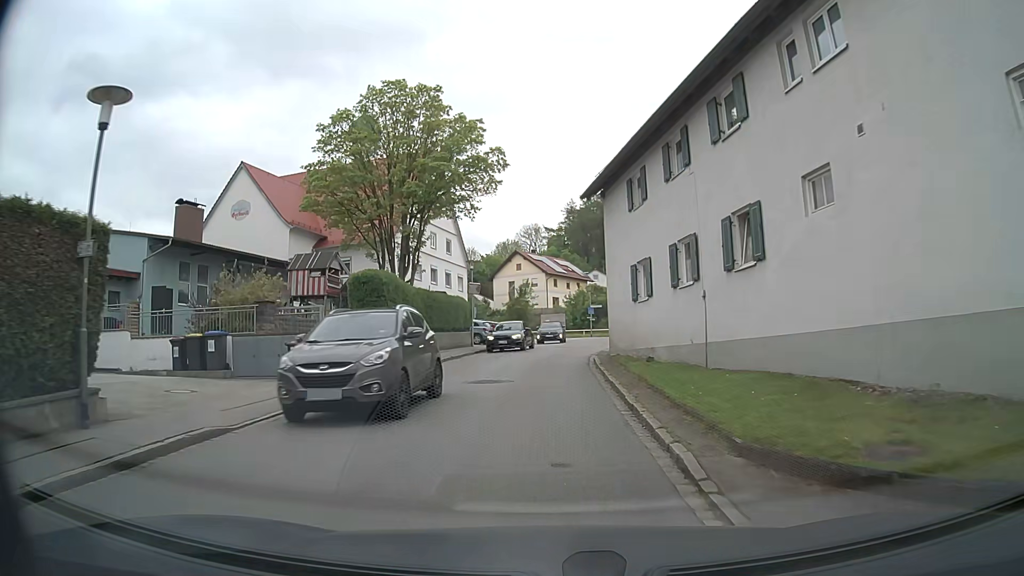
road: tertiary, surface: asphalt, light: Day
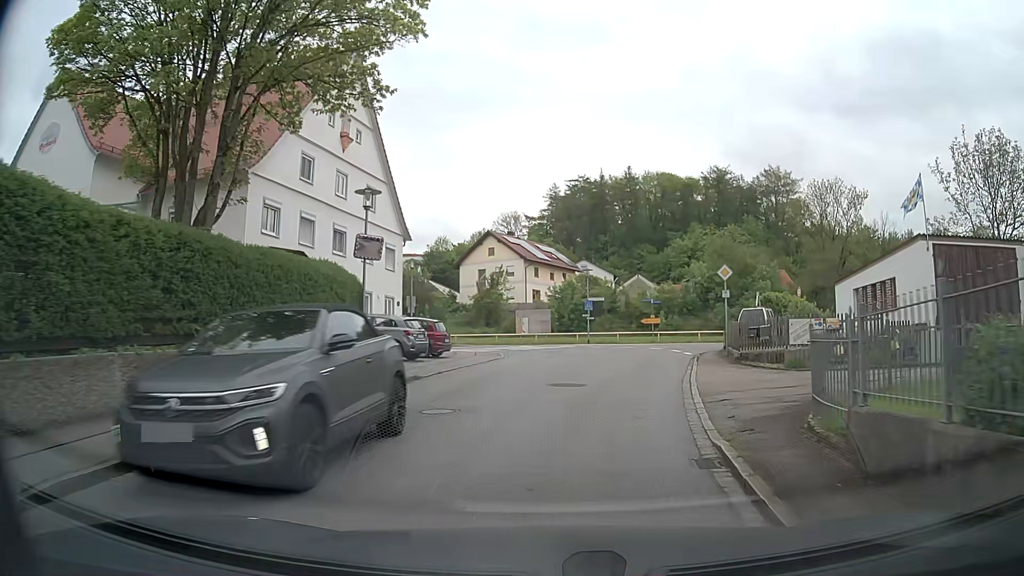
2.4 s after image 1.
(0.0, +20.5) m; +2°
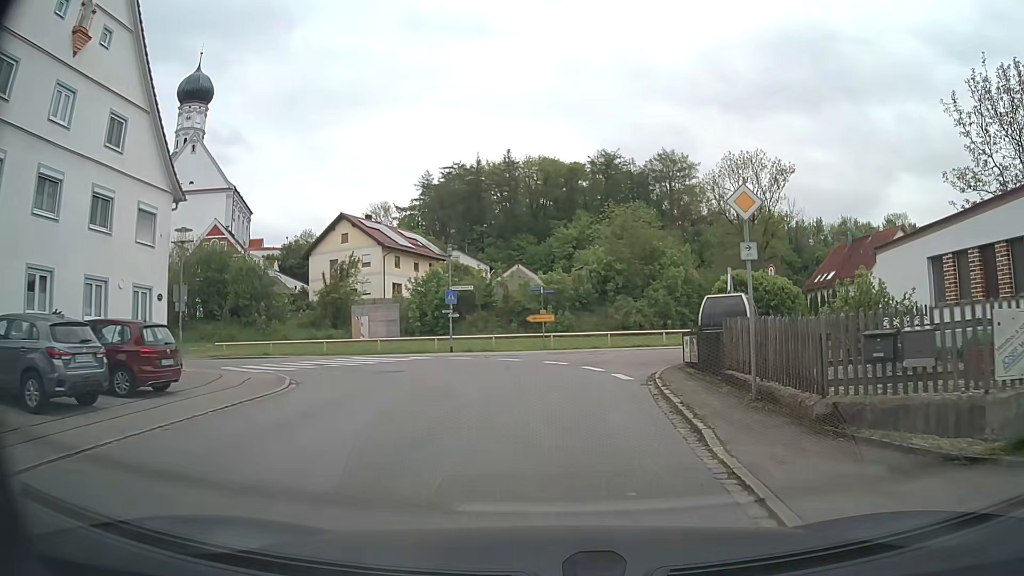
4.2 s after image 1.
(+1.2, +13.9) m; +10°
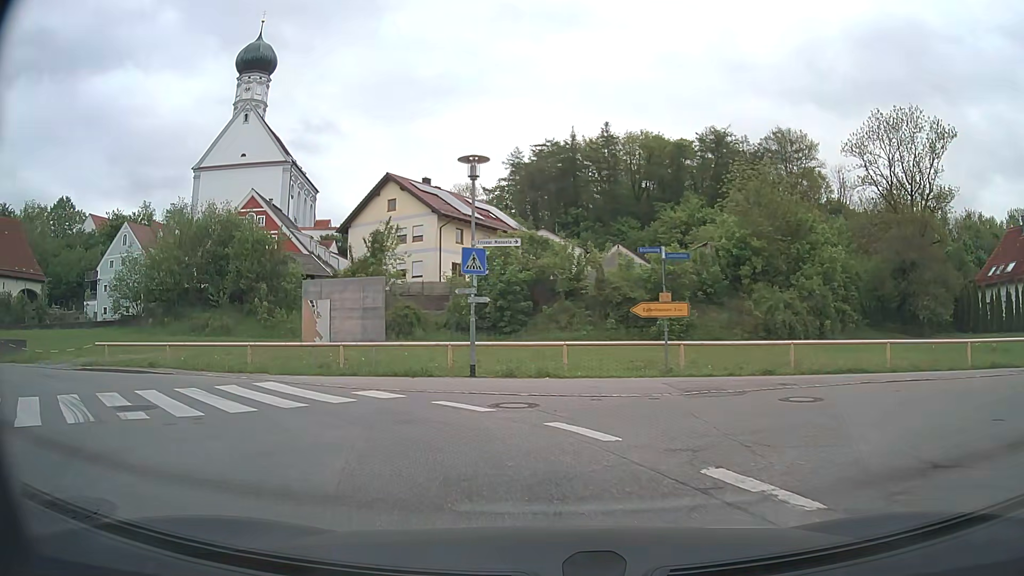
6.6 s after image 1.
(-0.3, +16.5) m; -8°
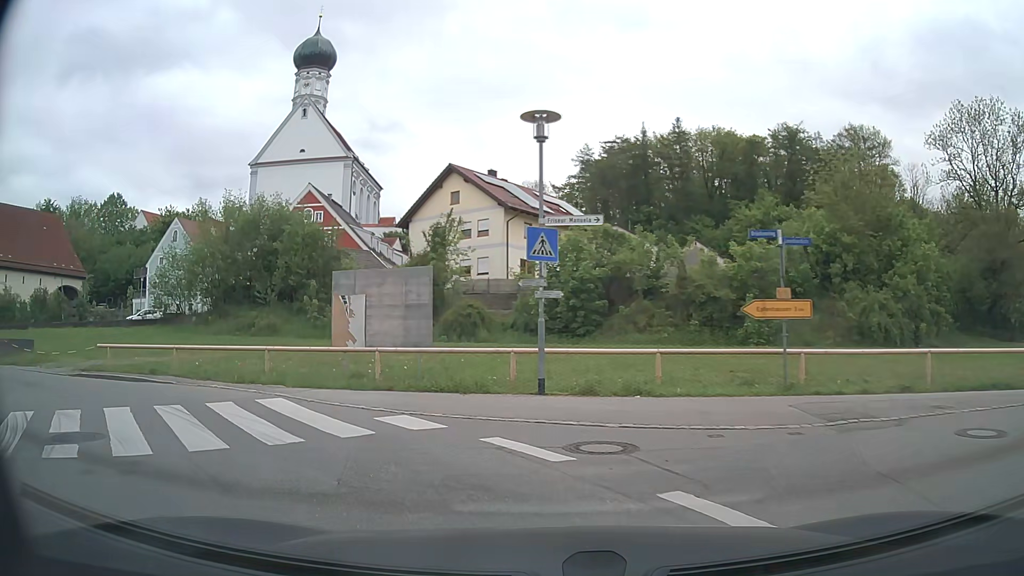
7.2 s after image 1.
(-0.1, +3.4) m; -5°
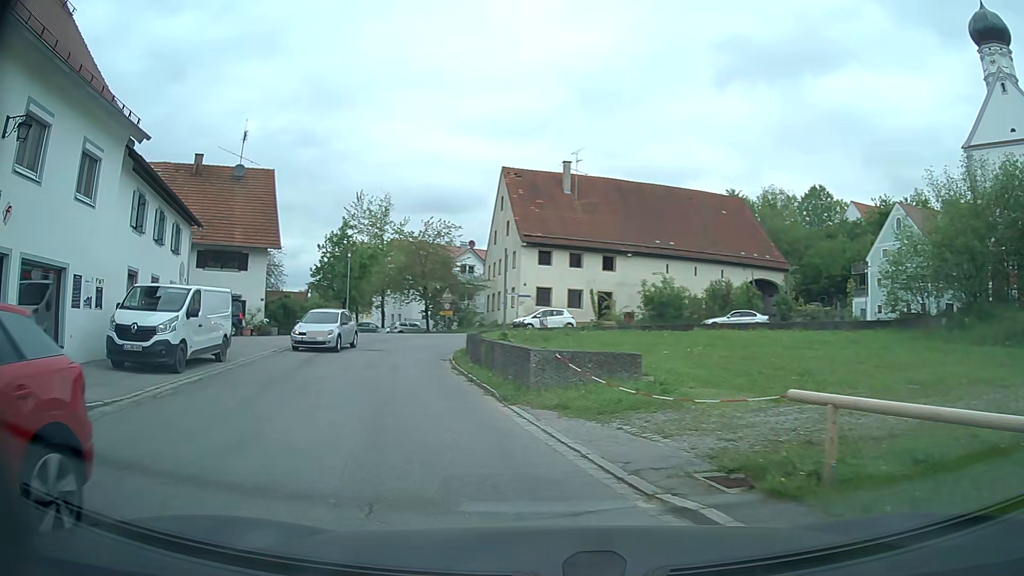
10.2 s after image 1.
(-7.0, +11.6) m; -62°
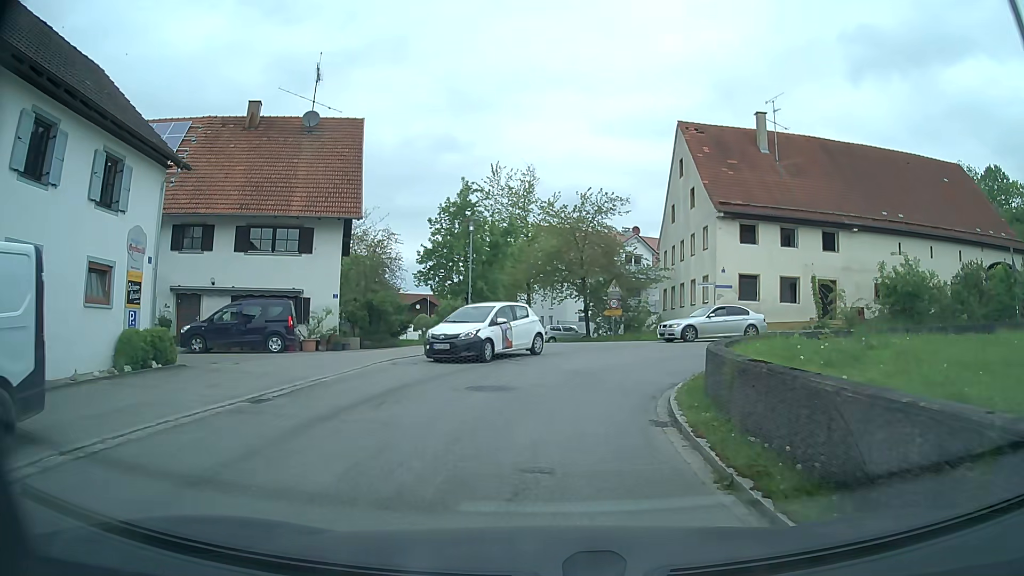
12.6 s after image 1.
(-2.3, +13.7) m; -12°
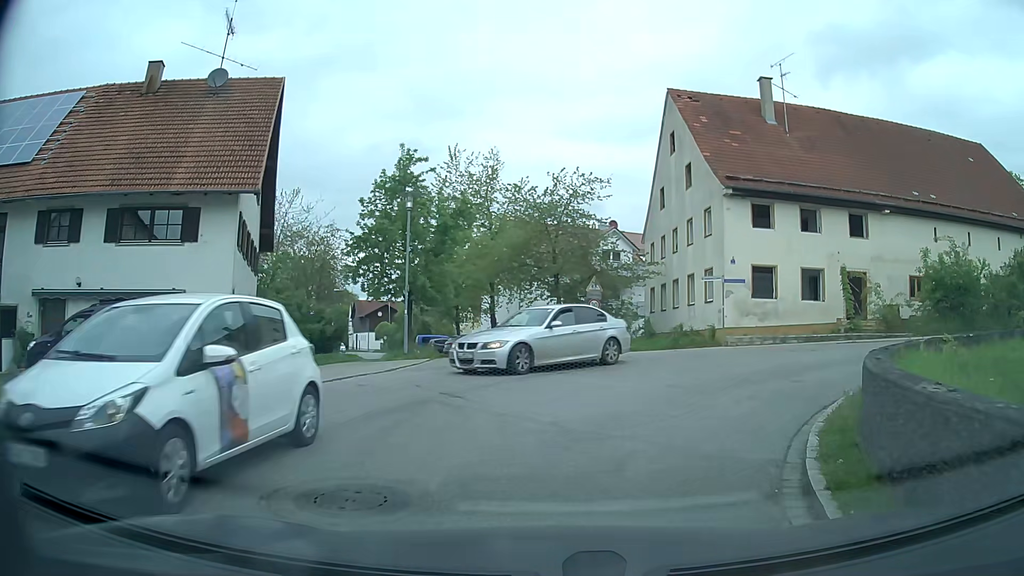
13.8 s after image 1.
(+0.1, +7.0) m; +1°
(+2, +10) (+9, +16) (+19, +16) (+29, +14) (+38, +11) (+47, +7) (+57, +3) (+66, +1) (+76, -1) (+86, -1) m
